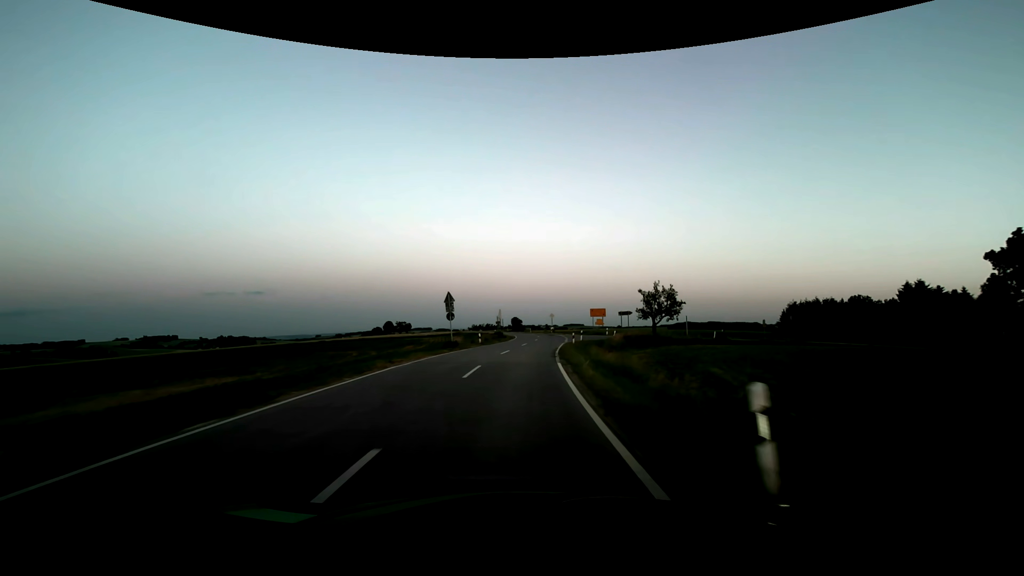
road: secondary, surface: asphalt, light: Dusk
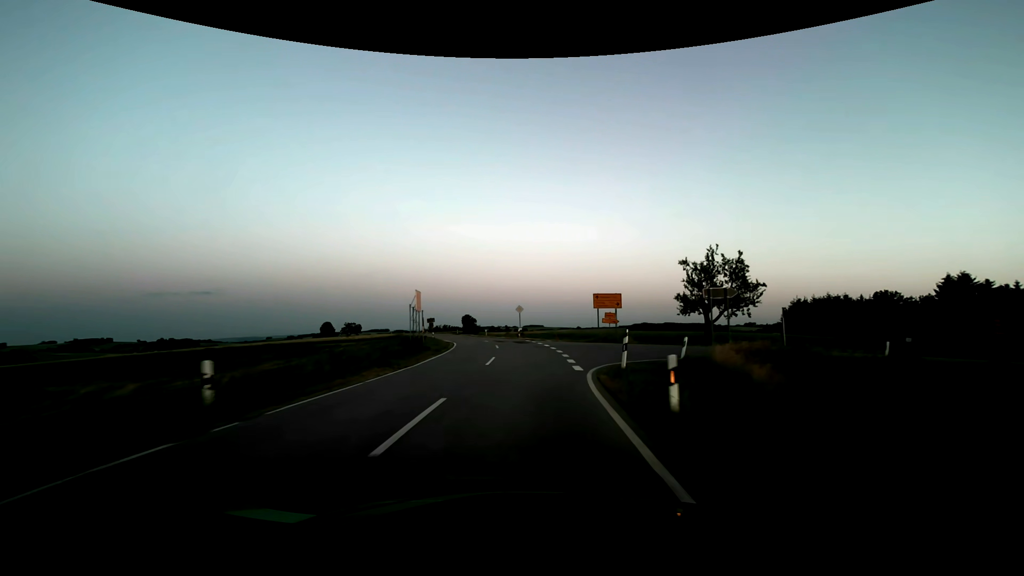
(+1.3, +32.1) m; +5°
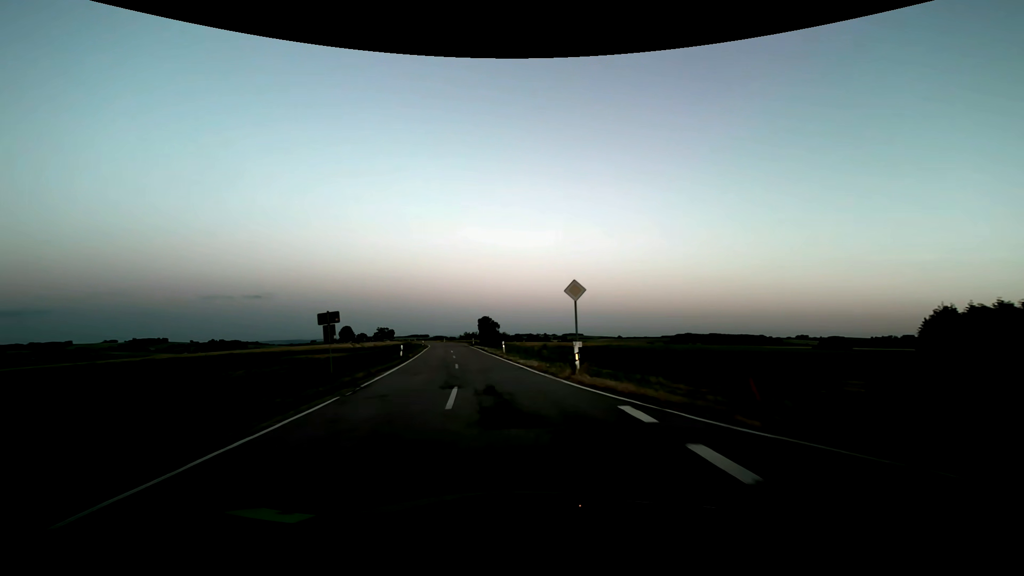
(-0.2, +32.1) m; -4°
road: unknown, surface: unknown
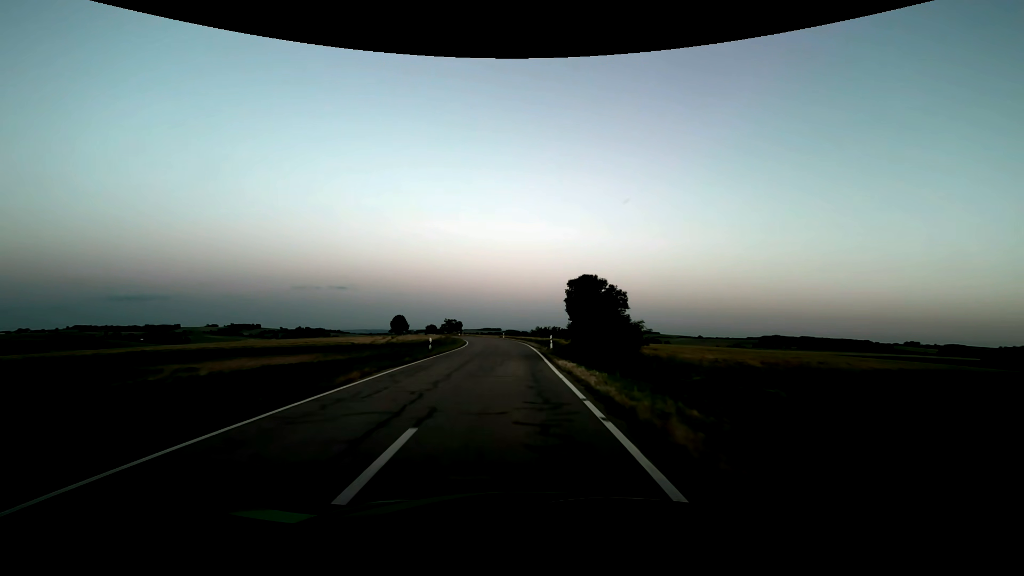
(-3.9, +42.8) m; -8°
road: tertiary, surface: asphalt
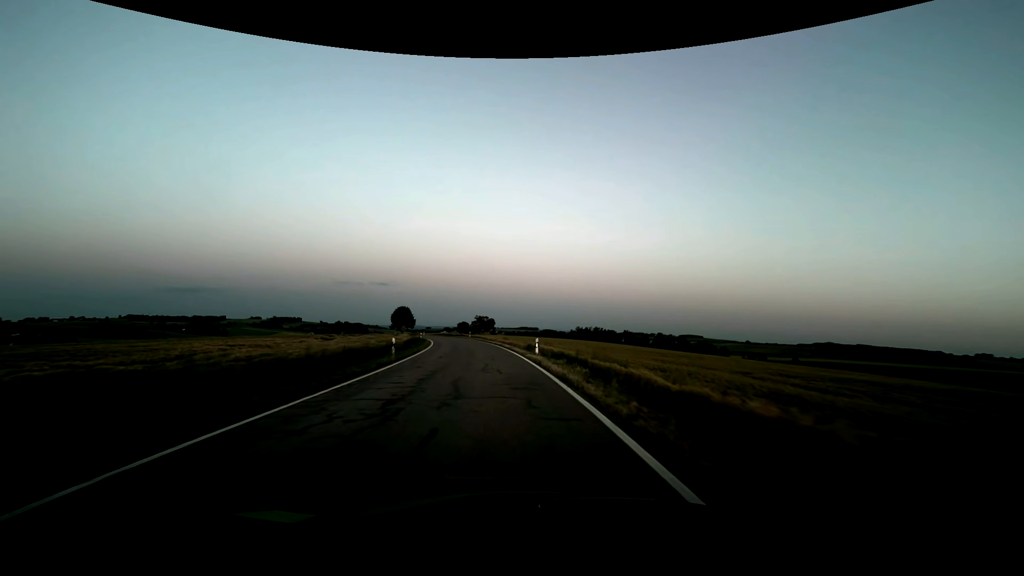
(-1.1, +53.9) m; -4°
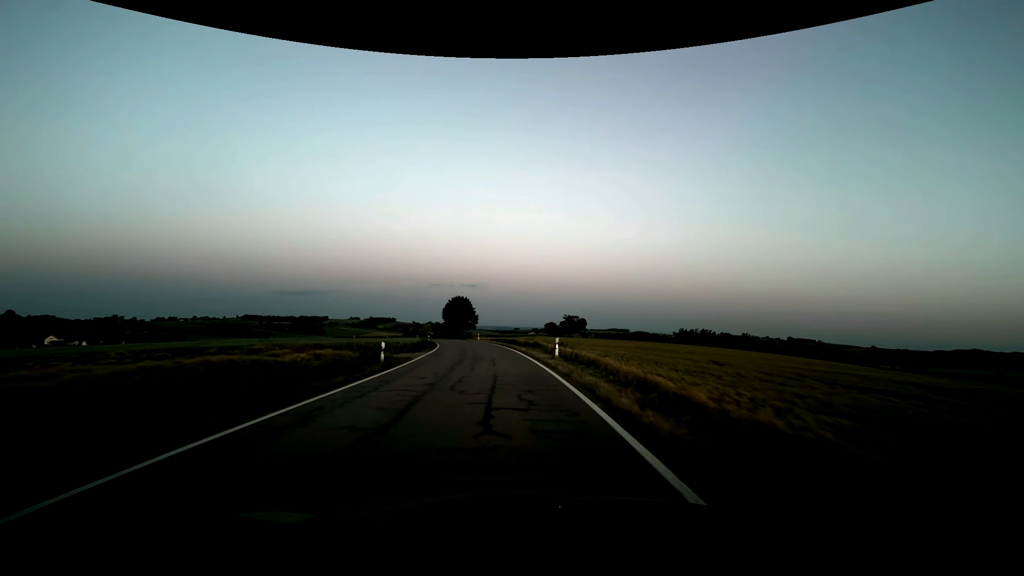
(-4.8, +53.8) m; -10°
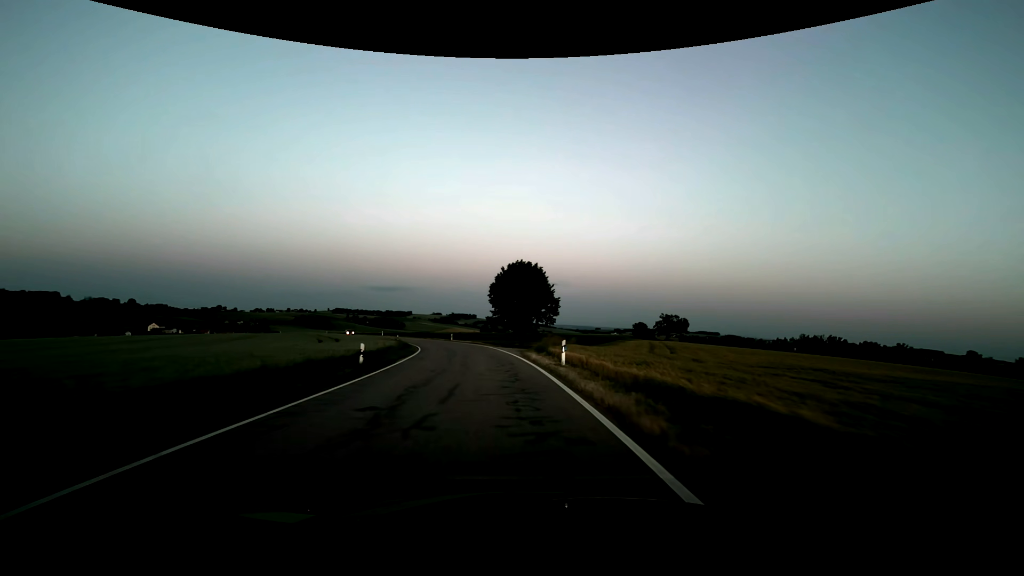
(-4.2, +53.8) m; -9°
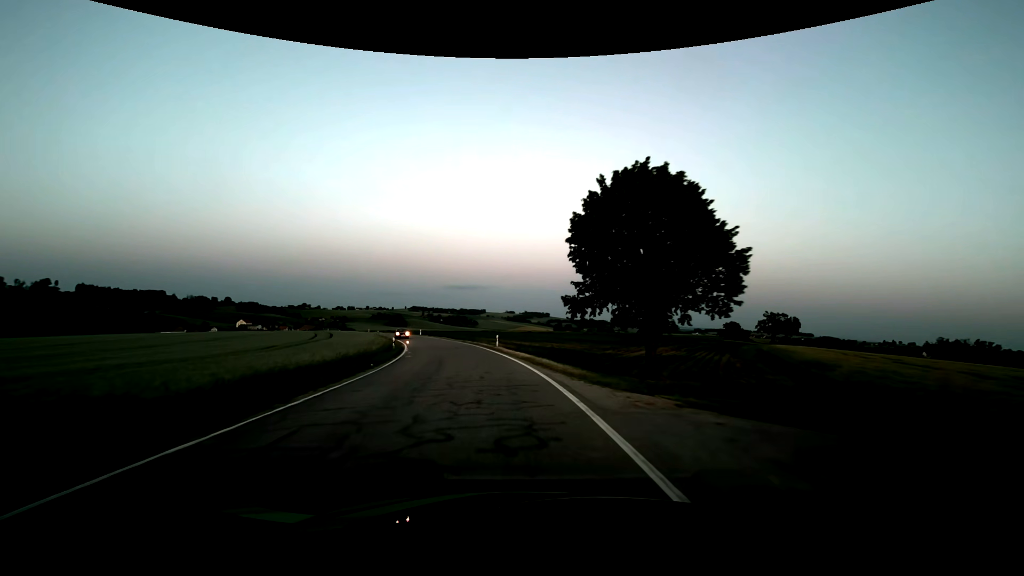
(-1.9, +32.4) m; -8°
(0, +10) (-1, +20) (-3, +30) (-4, +40) (-7, +49) (-10, +59) (-13, +69) (-16, +78) (-20, +87) (-24, +96) m
